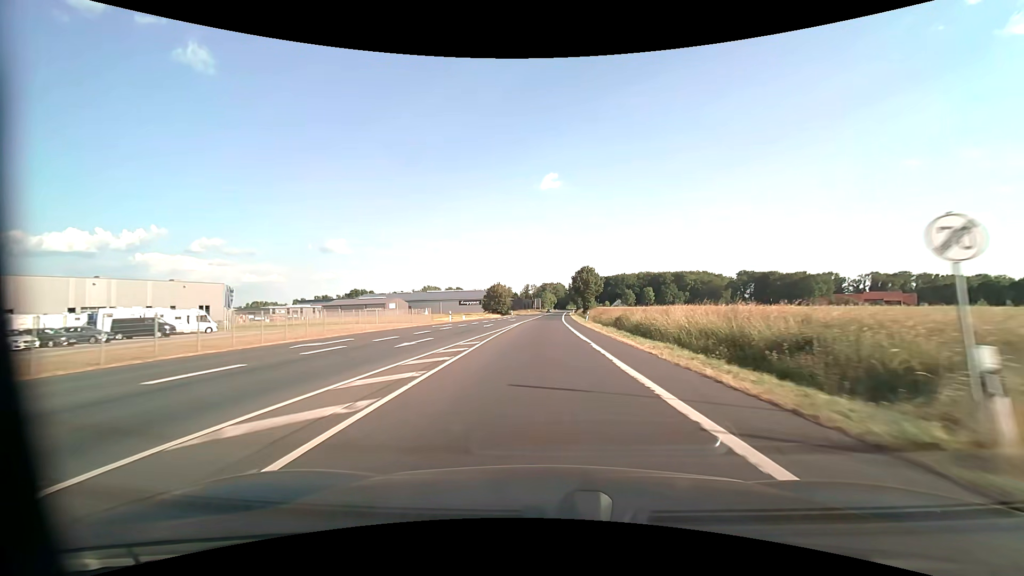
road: primary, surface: asphalt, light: Day
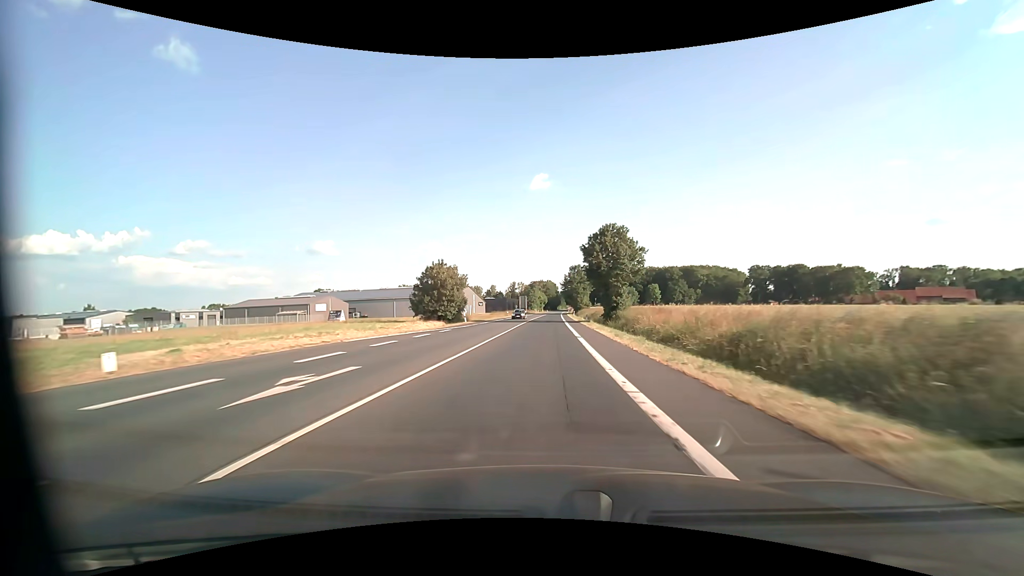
(+0.5, +51.5) m; +1°
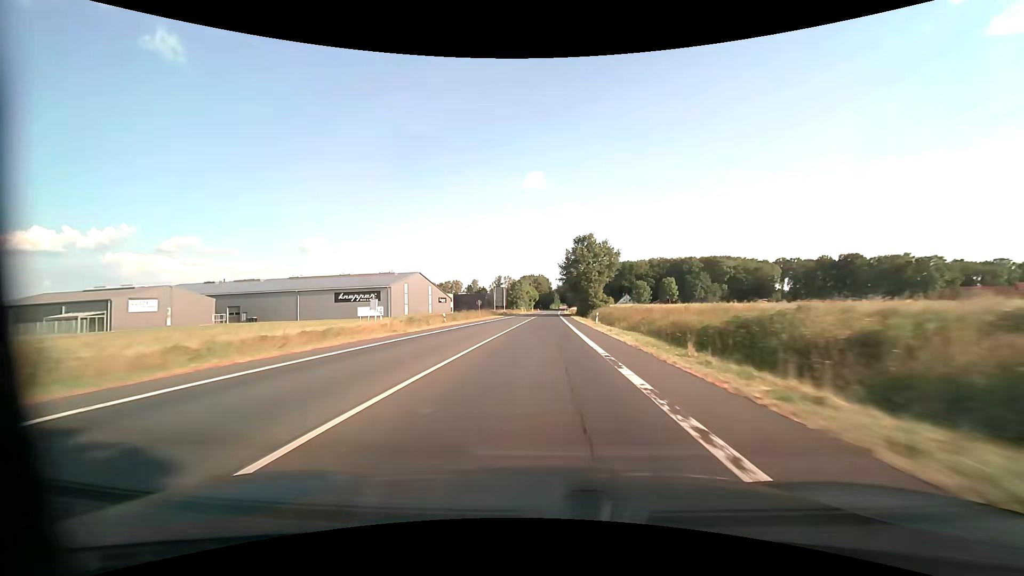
(+0.5, +57.2) m; +1°
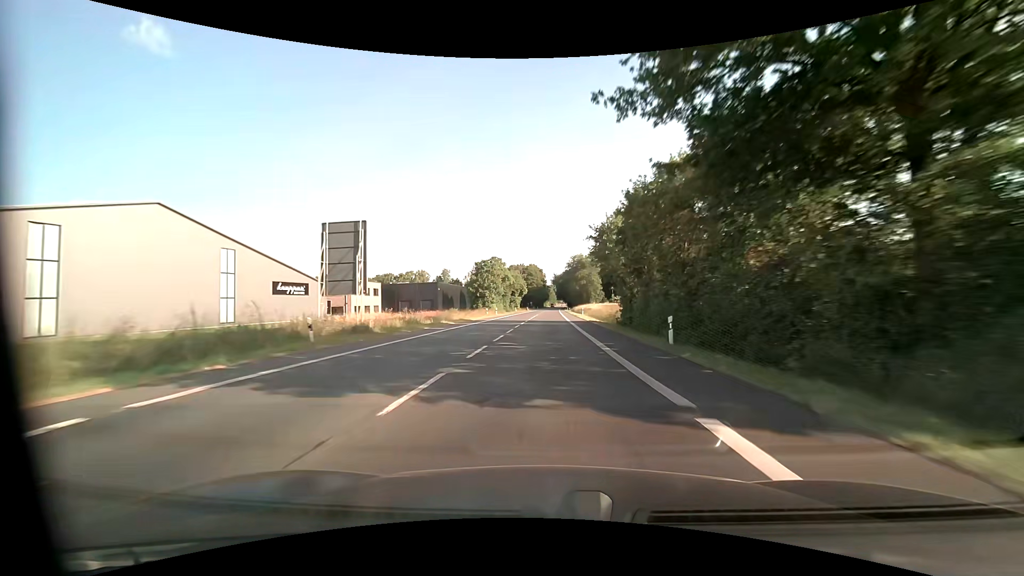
(+0.6, +75.7) m; +1°
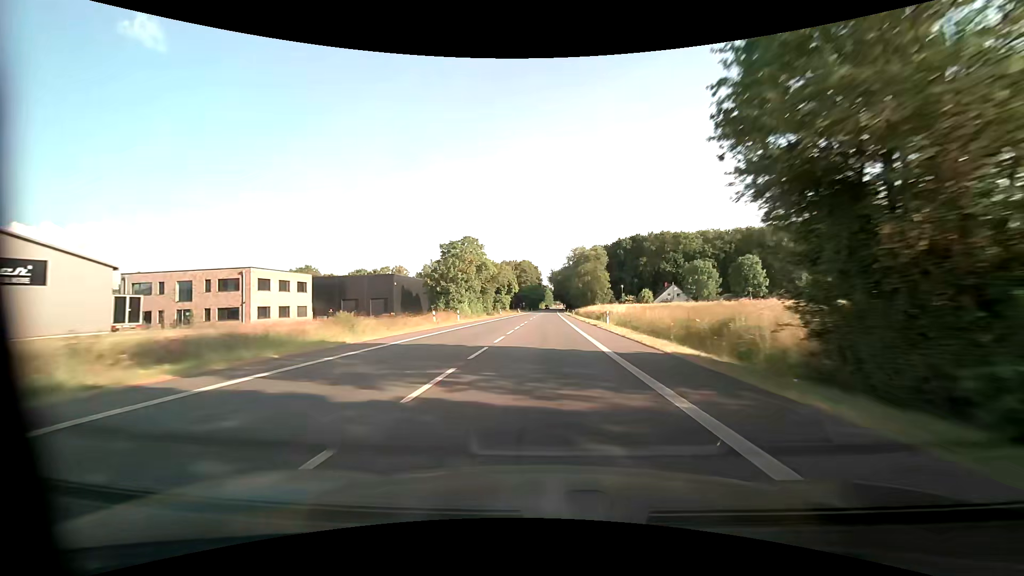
(+0.1, +30.9) m; +1°
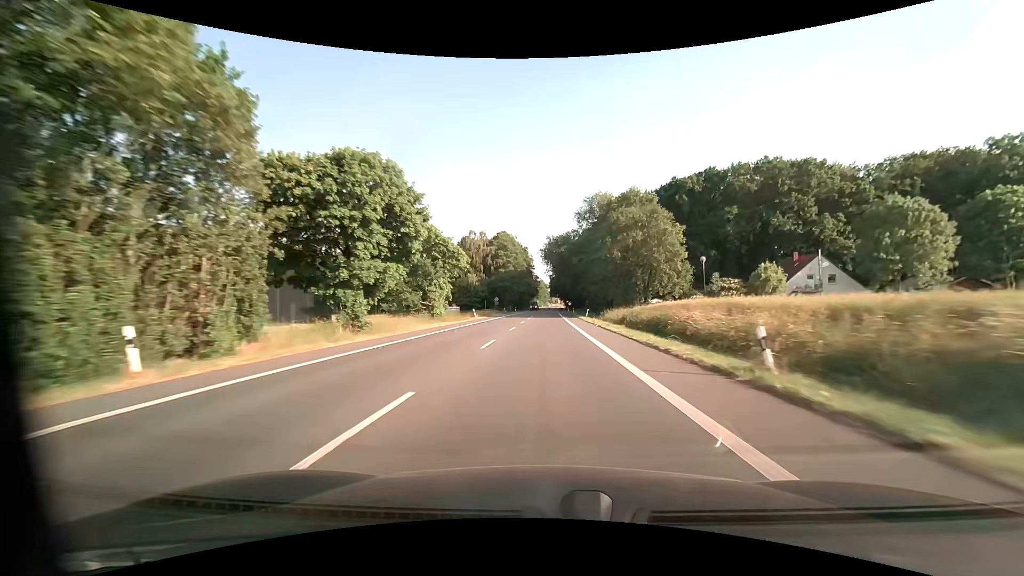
(+0.2, +78.1) m; 0°
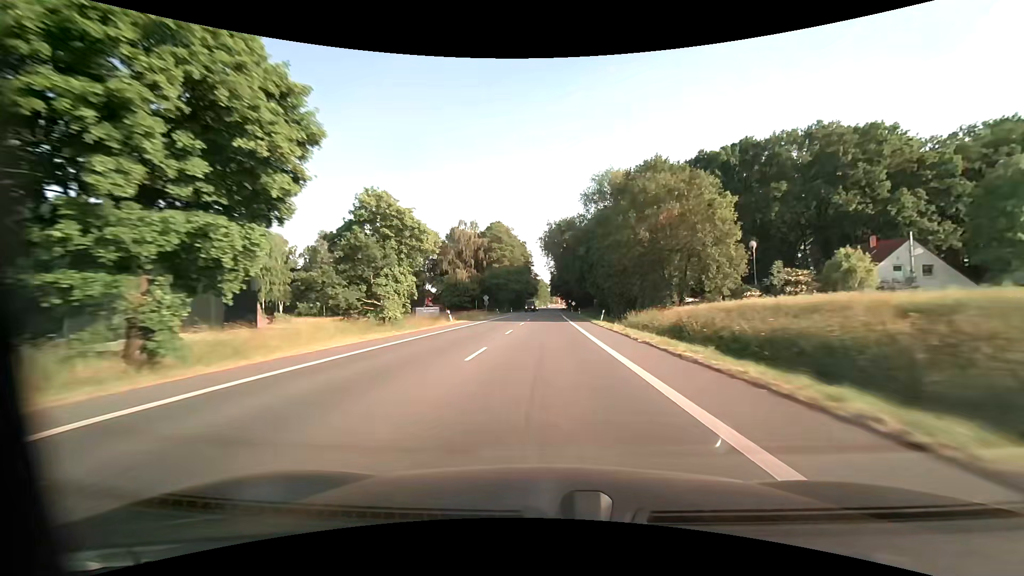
(0.0, +15.7) m; 0°
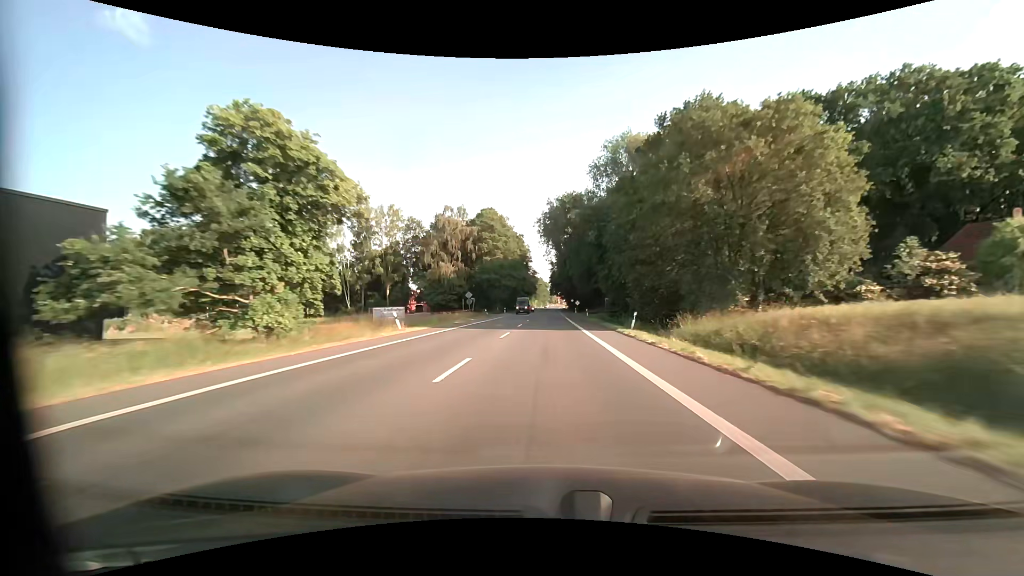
(0.0, +15.7) m; 0°
(0, +10) (0, +20) (0, +30) (0, +40) (0, +50) (0, +60) (0, +70) (0, +80) (+1, +90) (+1, +100) m
